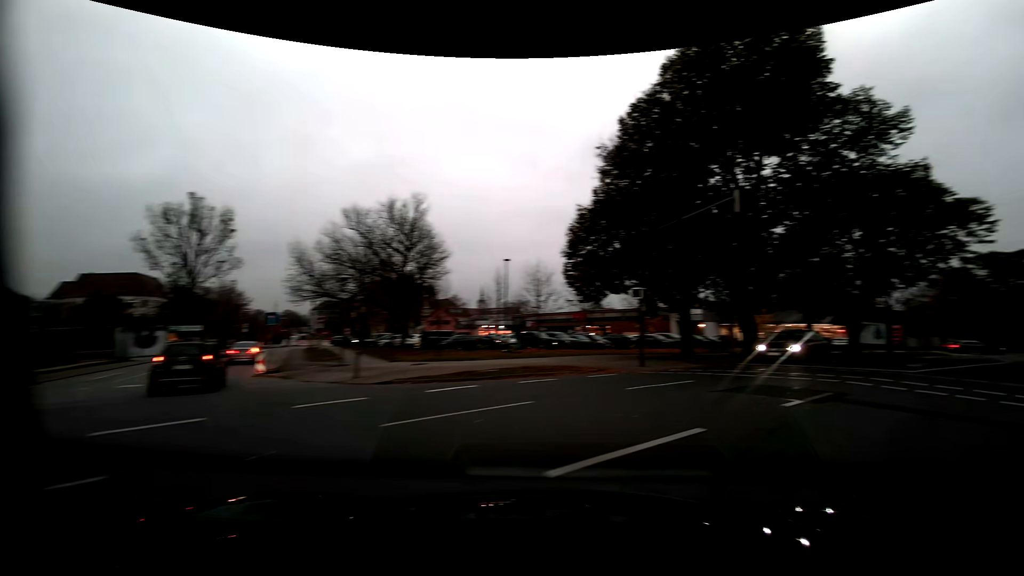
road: residential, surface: asphalt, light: Day
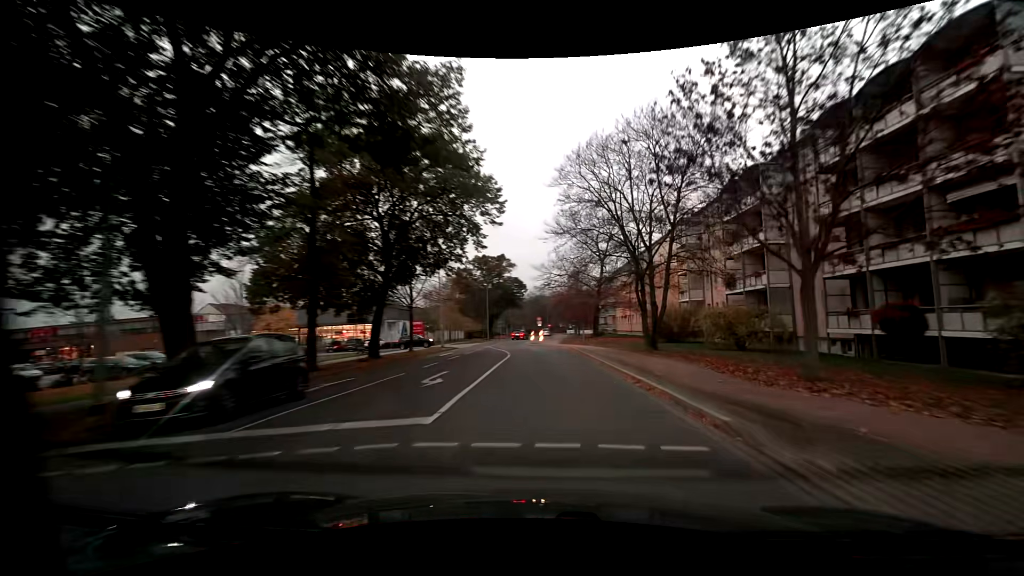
(+8.0, +13.3) m; +49°
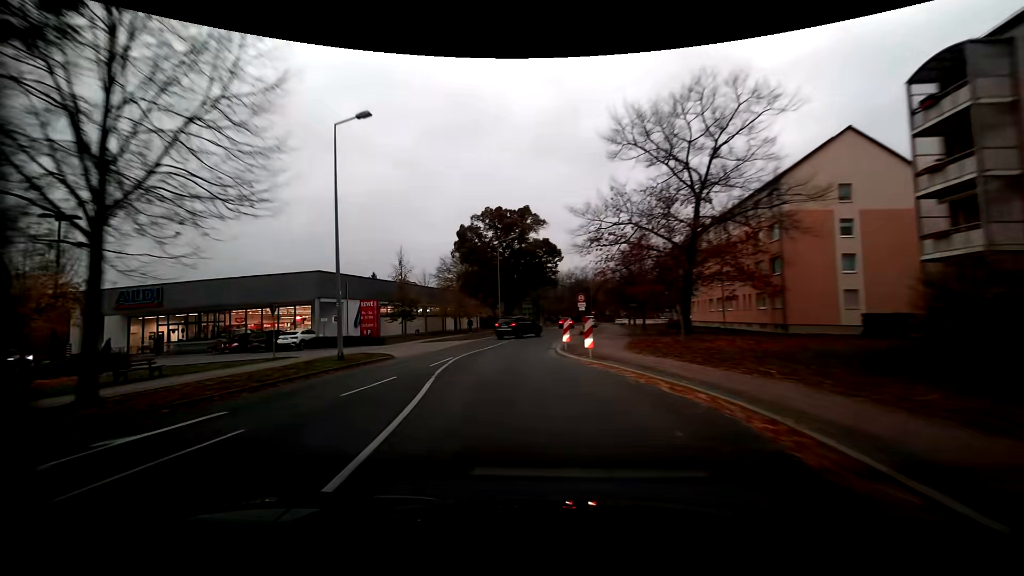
(+0.1, +29.5) m; -4°
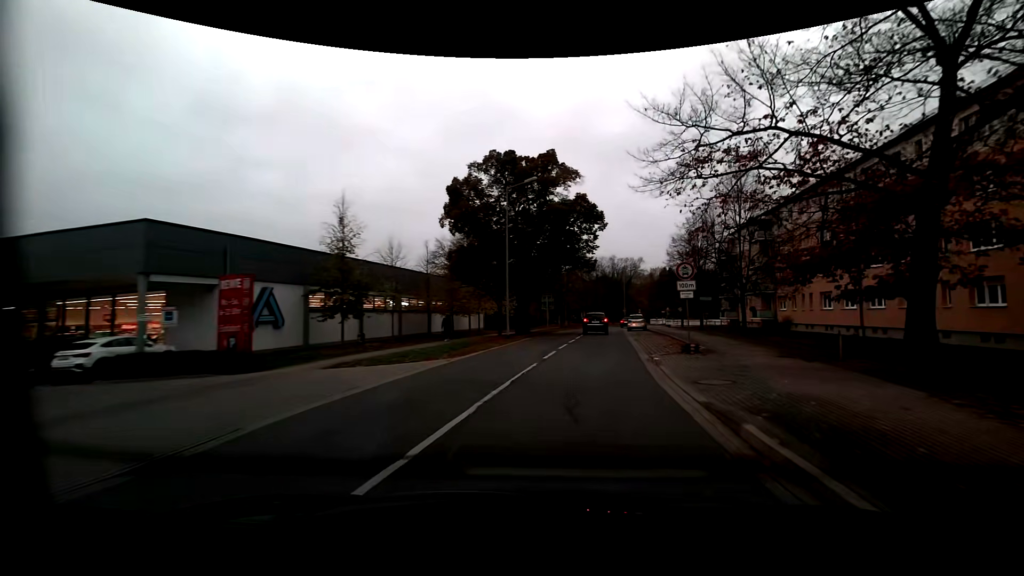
(-1.2, +19.0) m; -2°
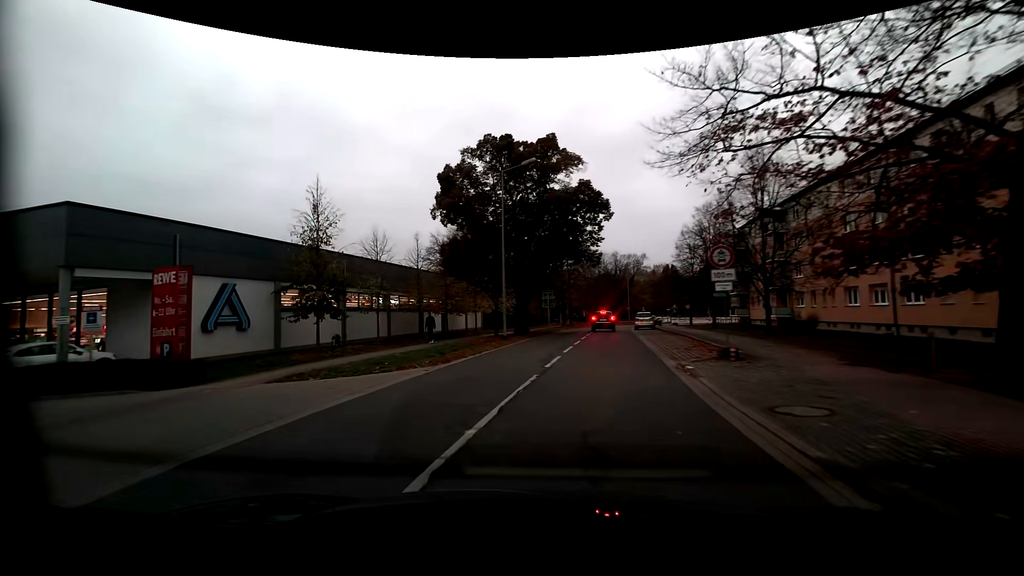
(0.0, +3.0) m; 0°
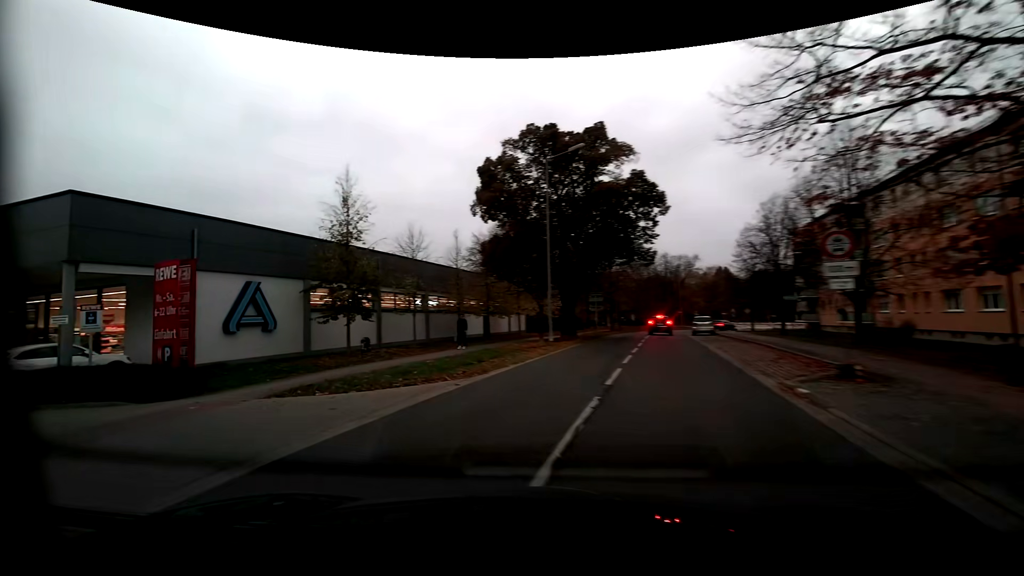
(-0.1, +2.4) m; -4°
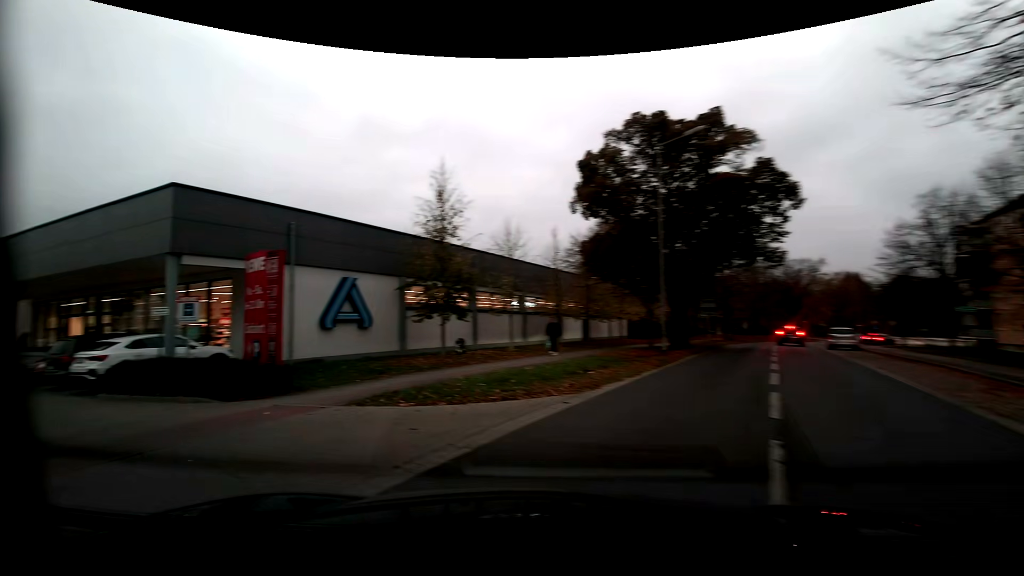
(-0.2, +1.9) m; -12°
